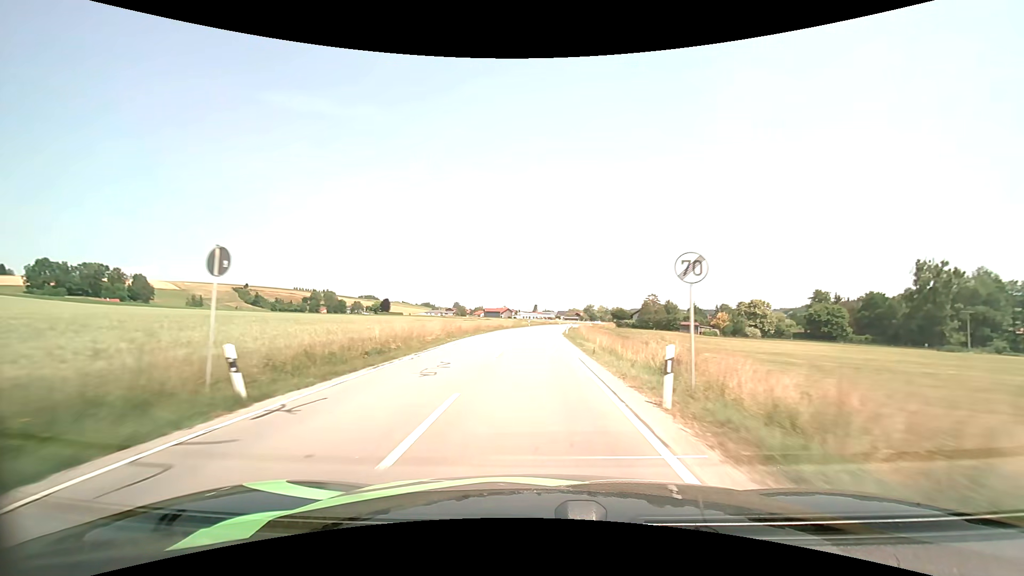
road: secondary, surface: asphalt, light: Day
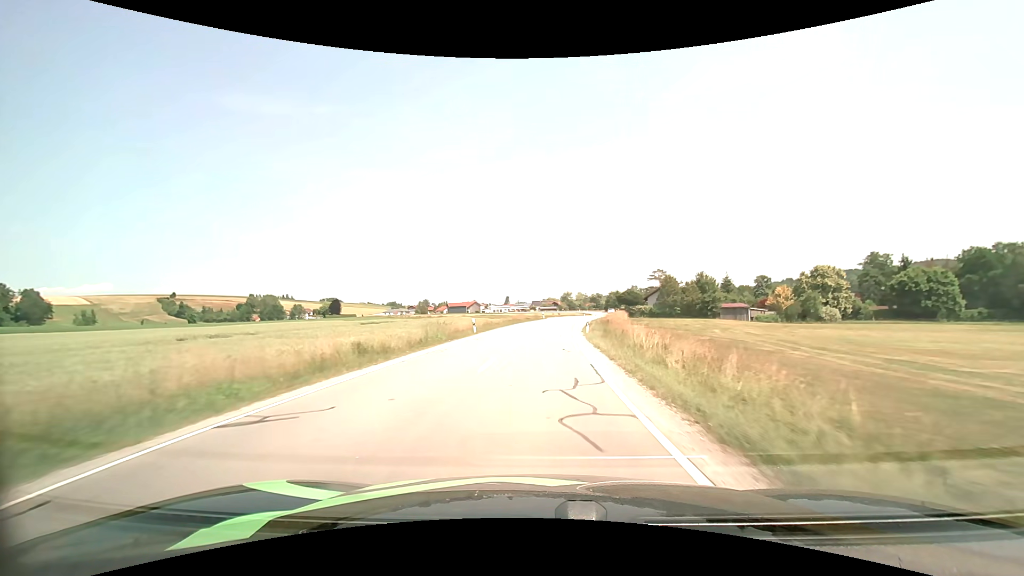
(+0.7, +52.8) m; +3°
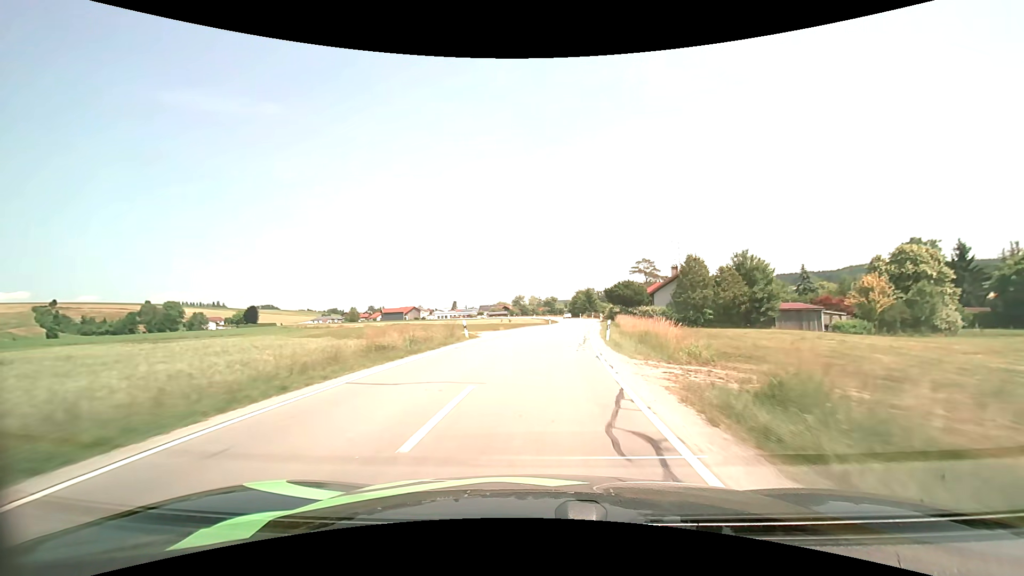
(+1.6, +42.7) m; +5°
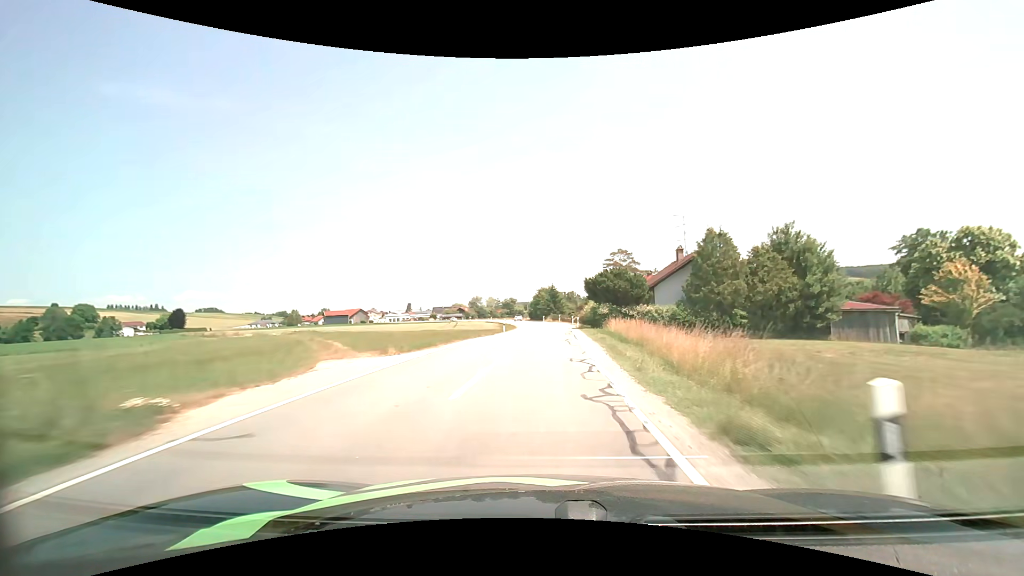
(+0.9, +21.0) m; +5°
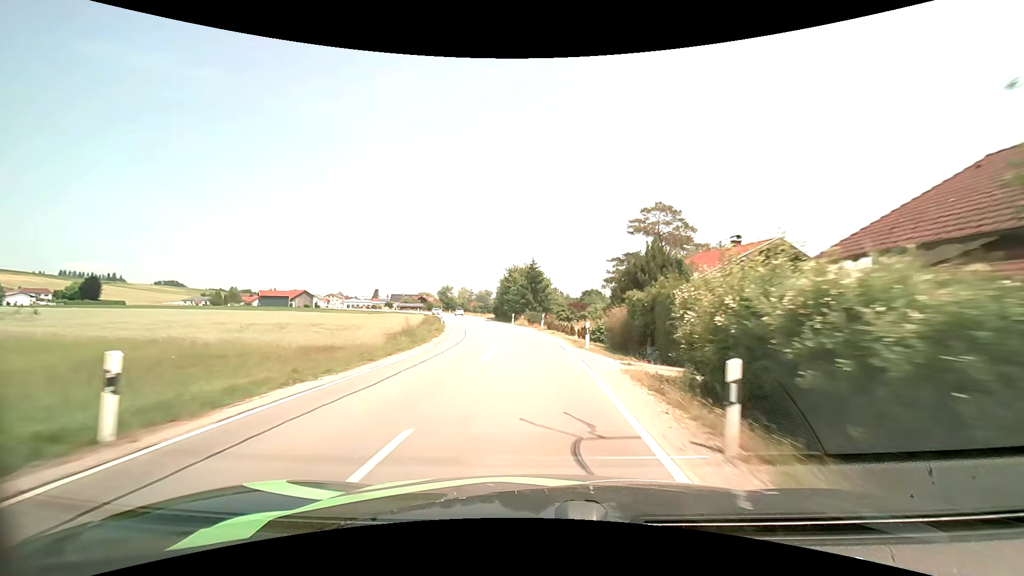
(+1.2, +41.4) m; +1°
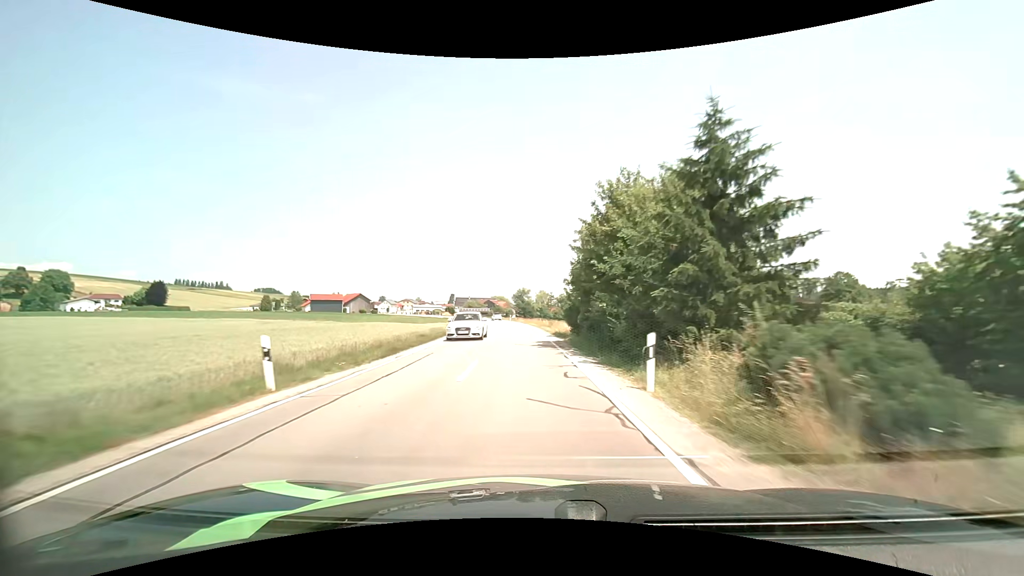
(-2.1, +40.4) m; -9°
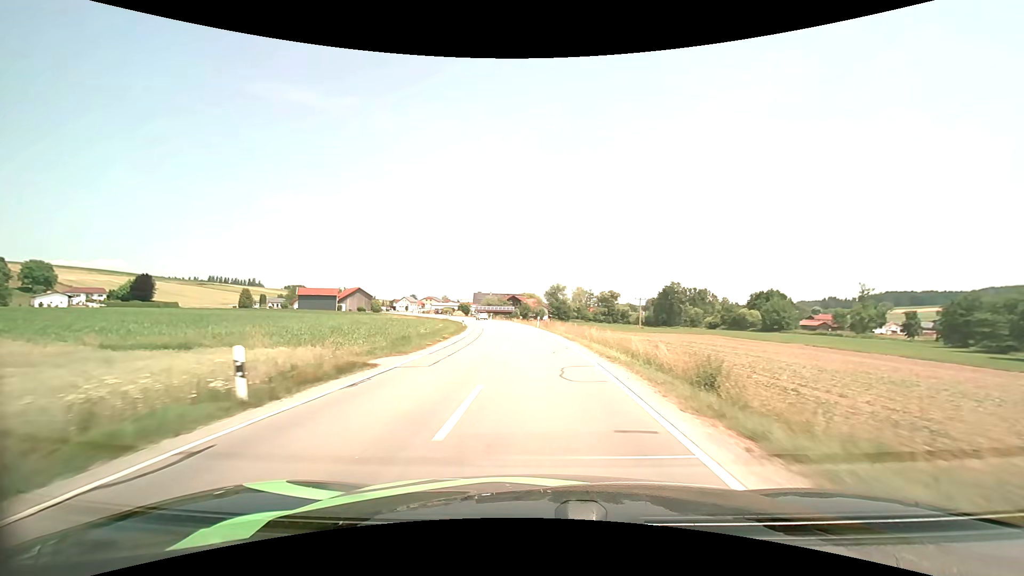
(-1.9, +40.4) m; -4°
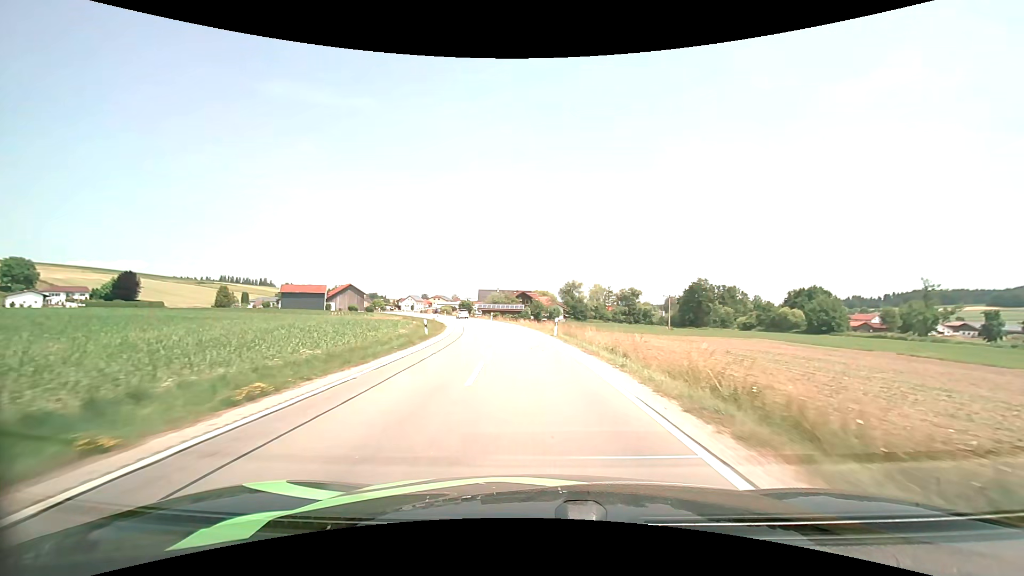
(-0.2, +20.1) m; -1°
(0, +10) (-1, +20) (-1, +30) (-3, +40) (-4, +50) (-7, +59) (-9, +69) (-12, +79) (-16, +88) (-19, +97) m
